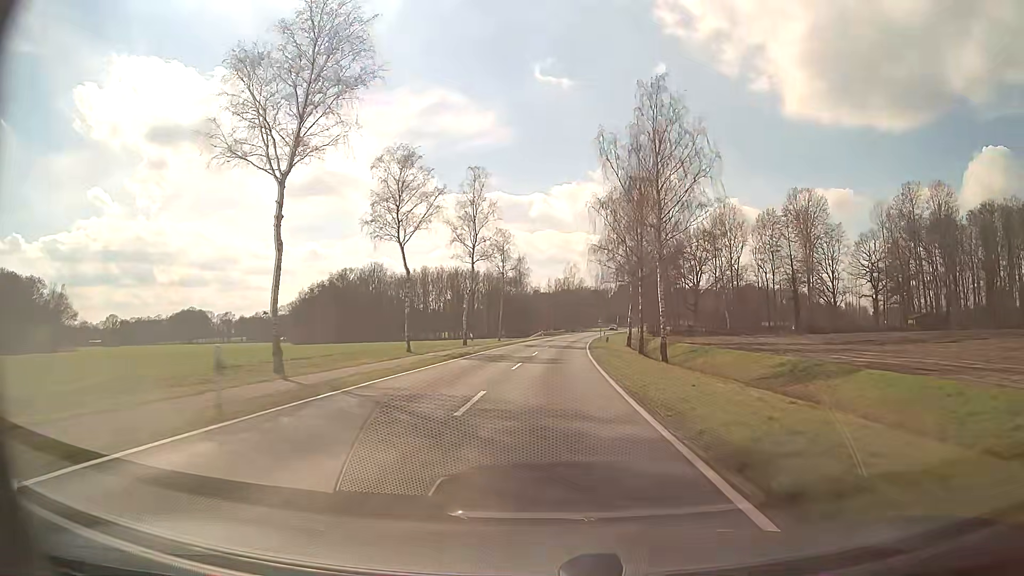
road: secondary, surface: asphalt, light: Day
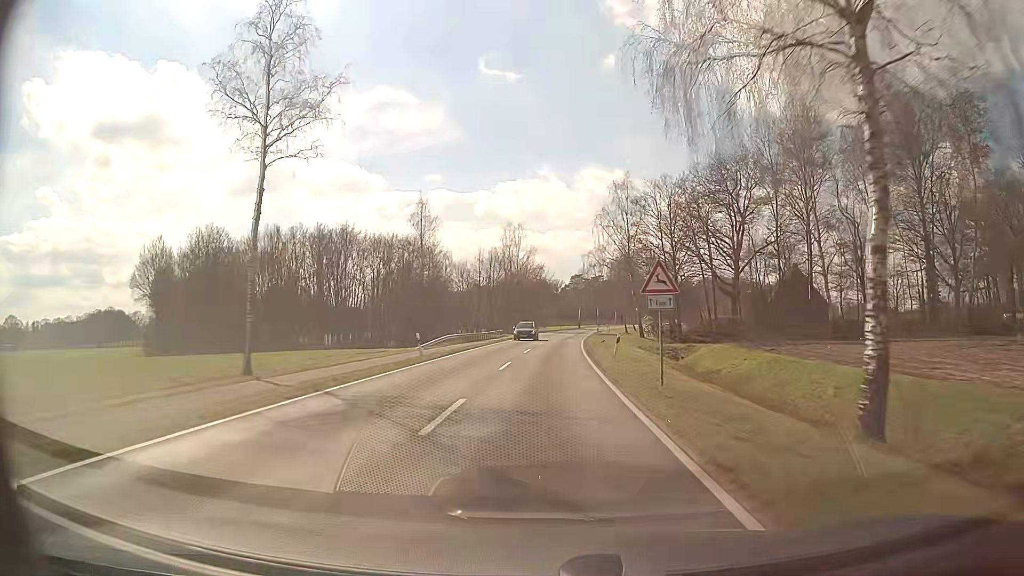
(+2.6, +63.1) m; +4°
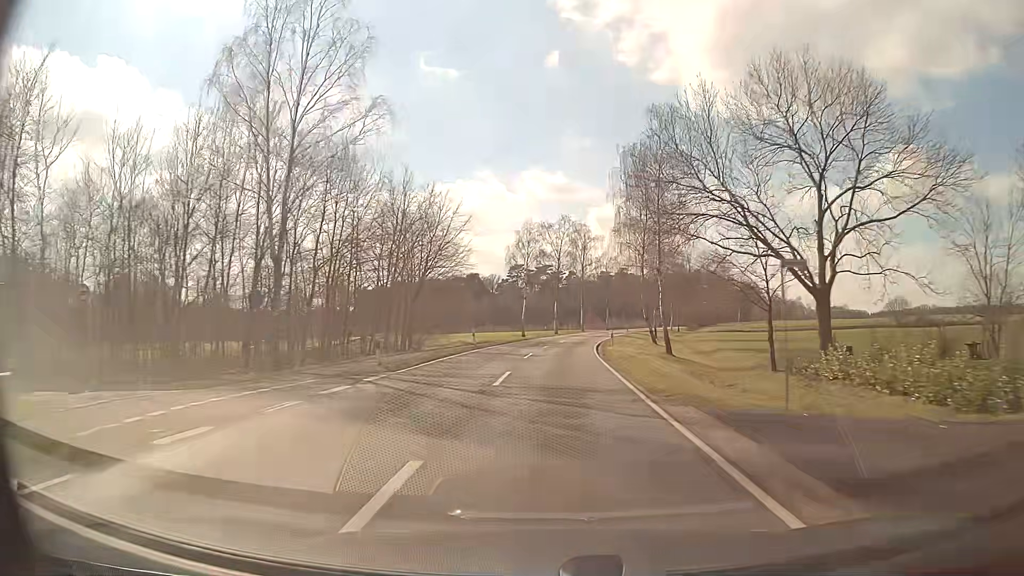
(+3.6, +78.6) m; +6°
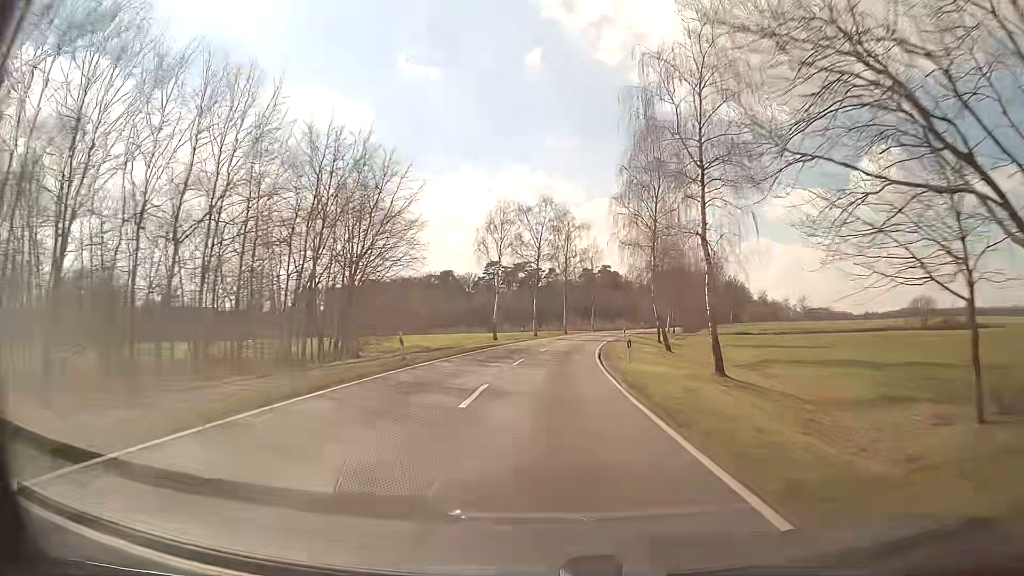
(+0.1, +15.7) m; +1°
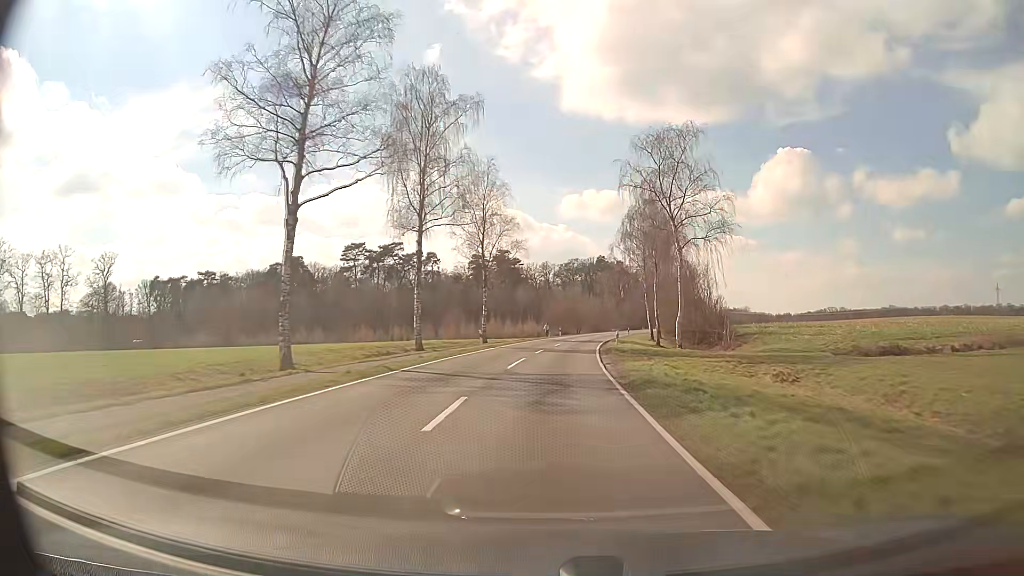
(+4.7, +62.6) m; +9°
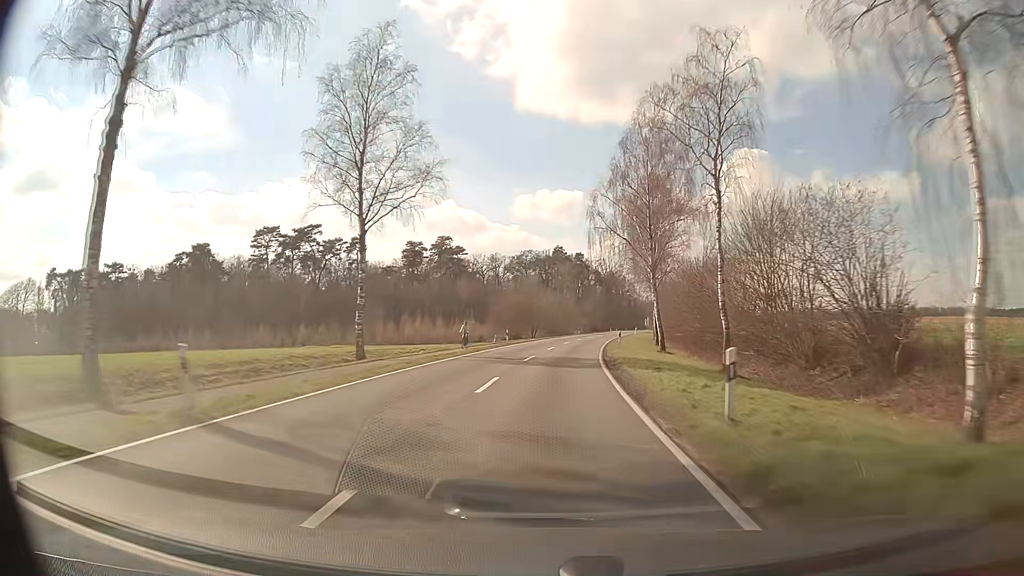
(+1.0, +31.4) m; +4°
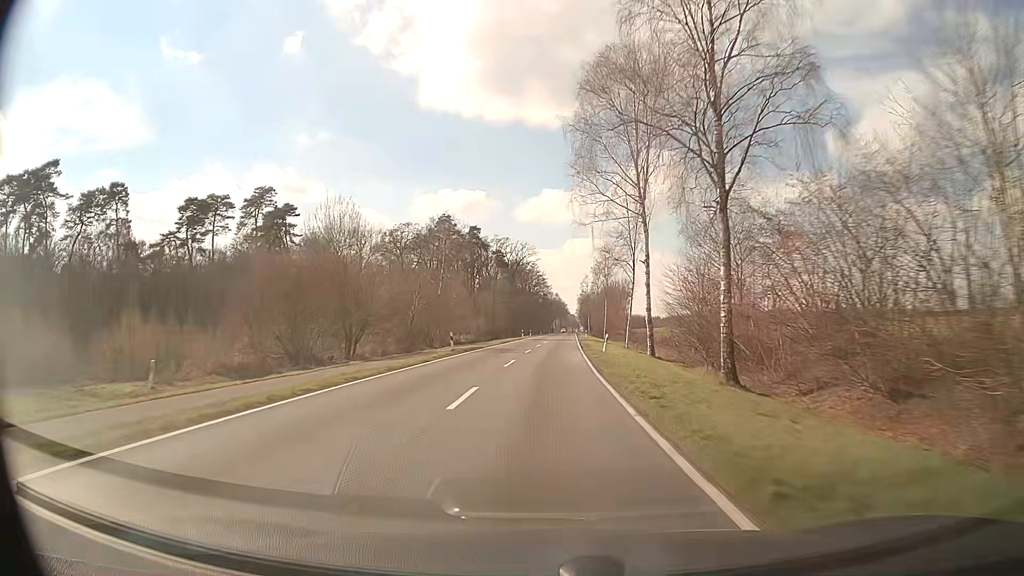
(+4.7, +62.5) m; +8°
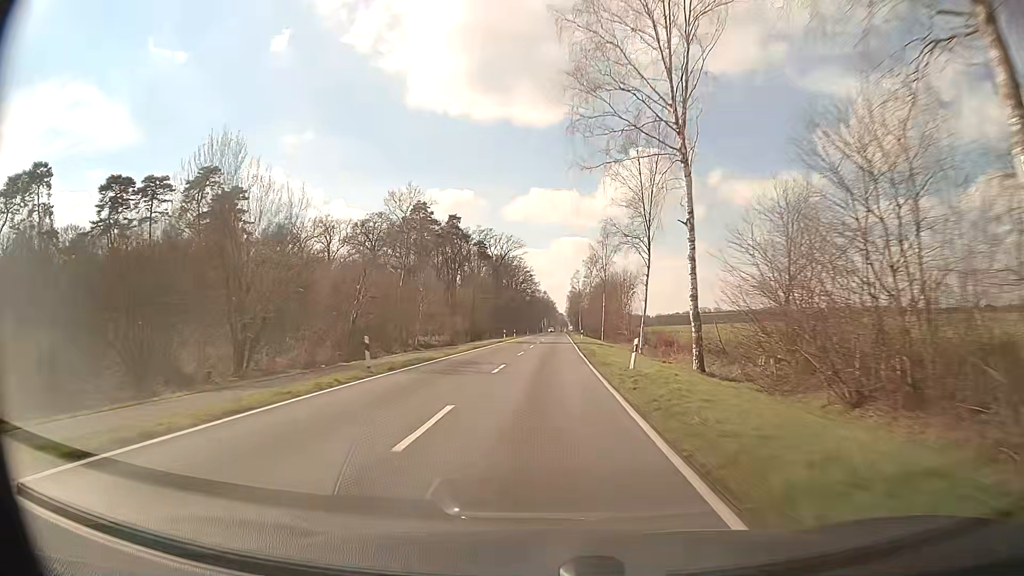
(+0.2, +15.7) m; +1°
(0, +10) (0, +20) (0, +30) (0, +40) (+1, +50) (+1, +60) (+1, +70) (+1, +80) (+2, +90) (+2, +100) m
